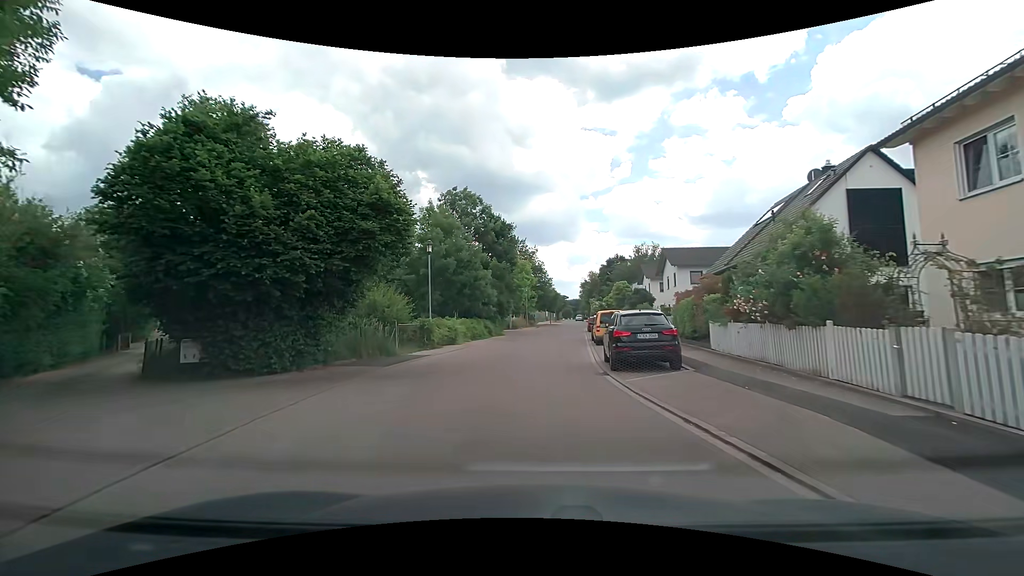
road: residential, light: Day
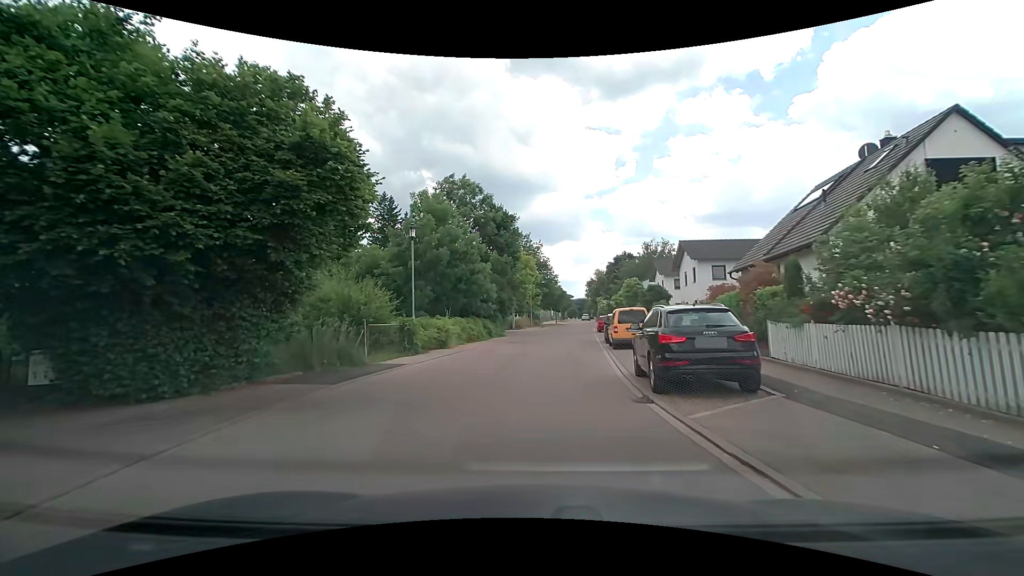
(-0.1, +4.2) m; 0°
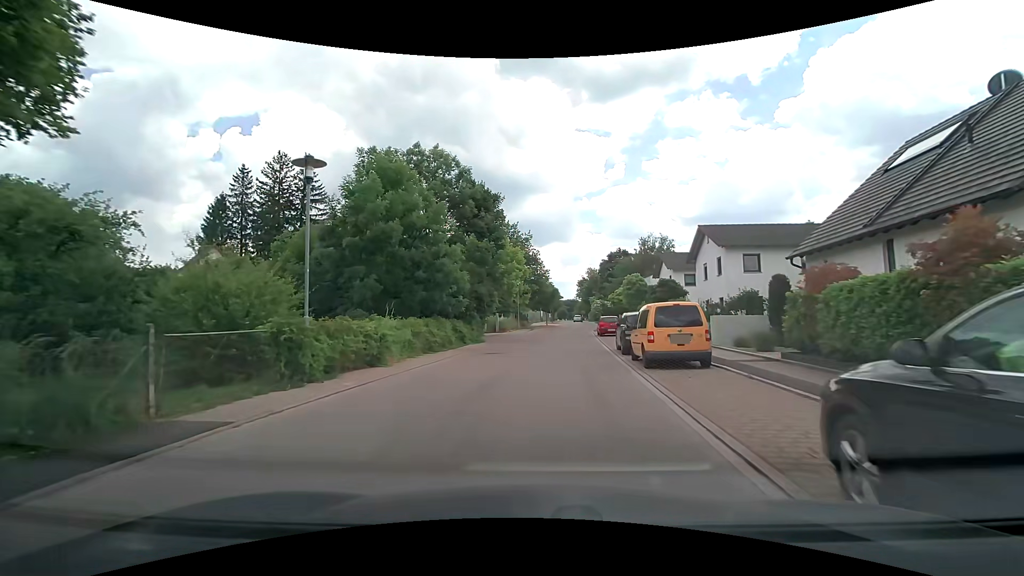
(0.0, +8.4) m; +1°
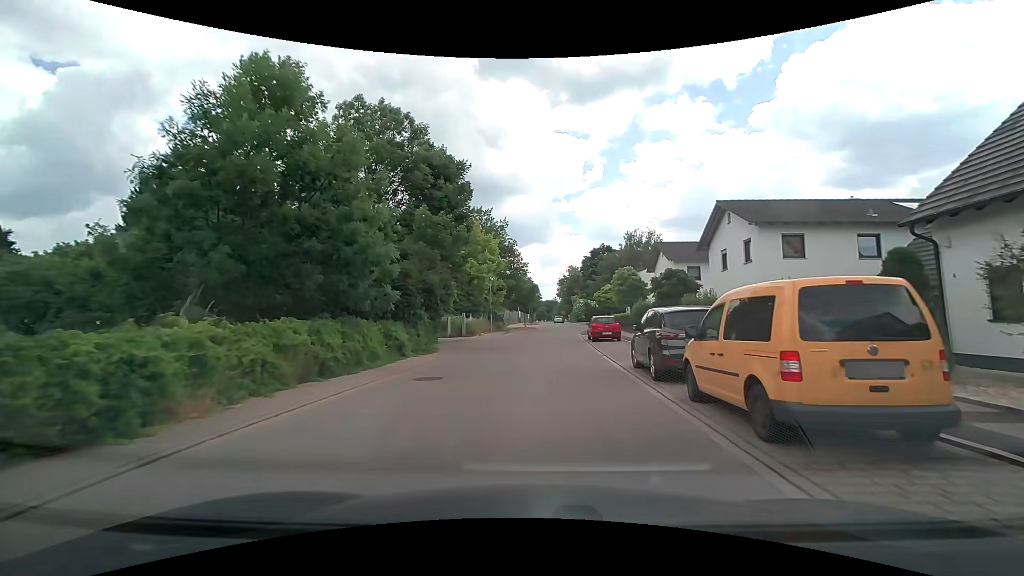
(+0.1, +8.4) m; +2°
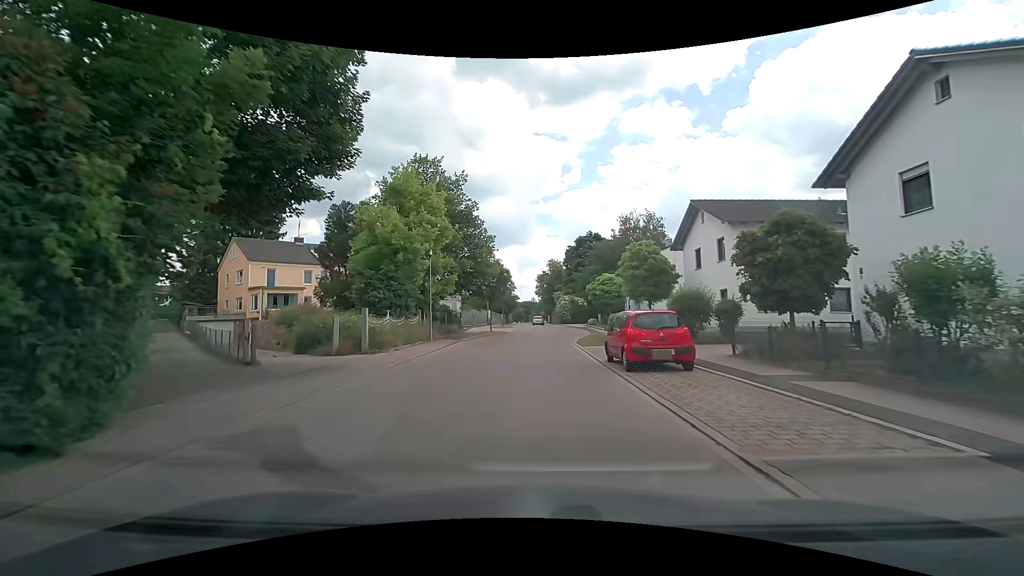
(+0.4, +17.2) m; +2°
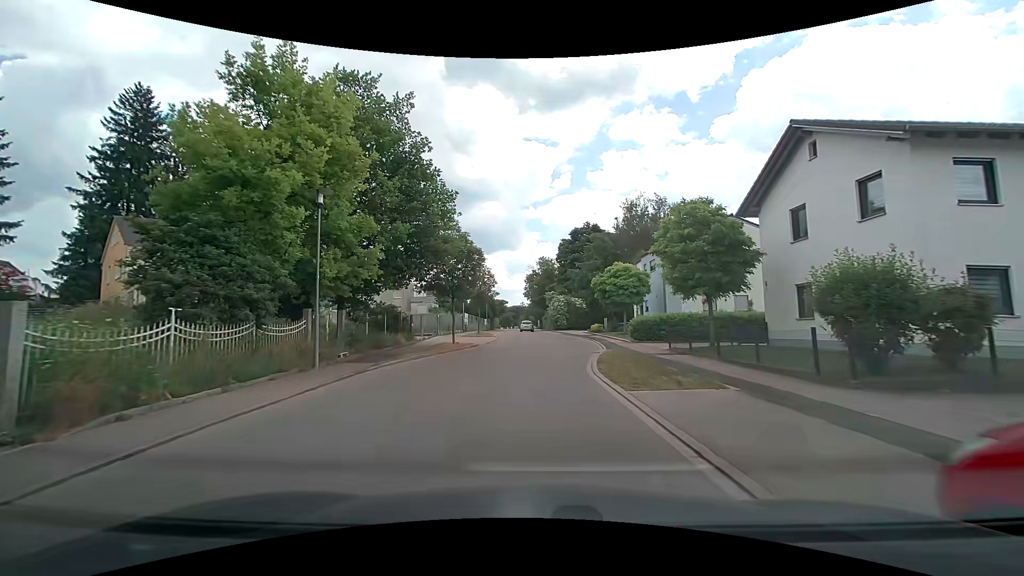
(+0.1, +13.0) m; +1°
